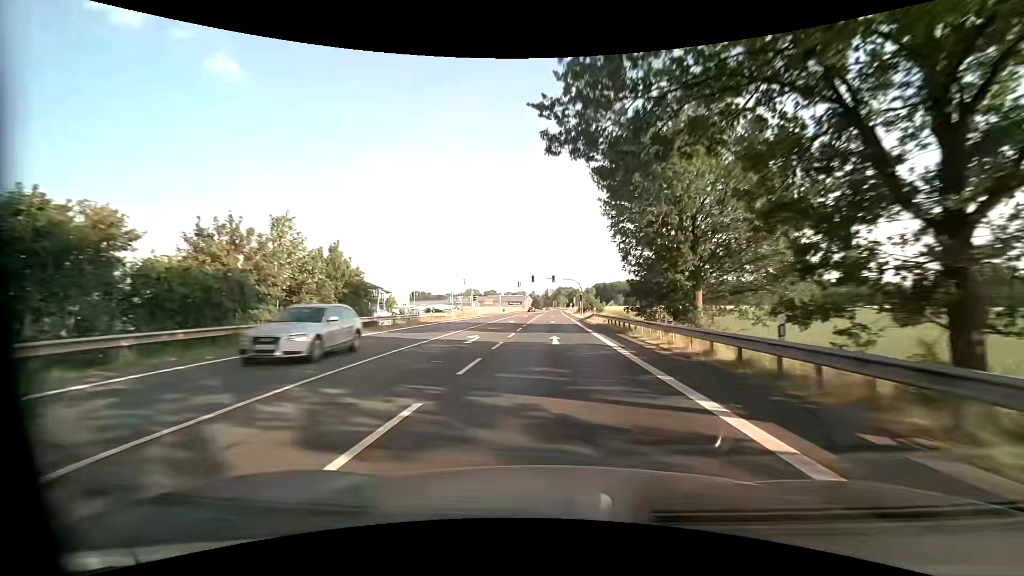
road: primary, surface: asphalt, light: Day
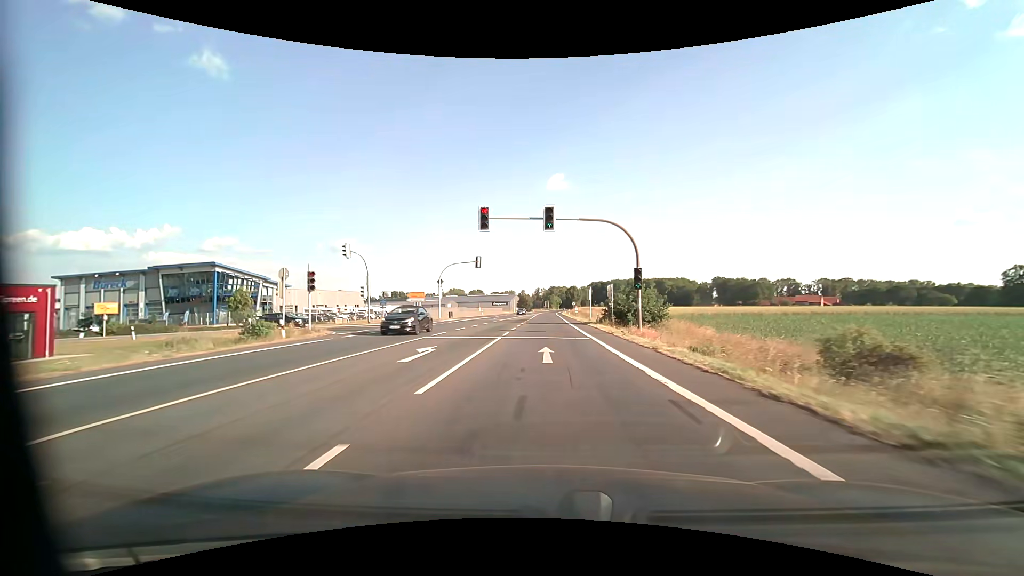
(+0.9, +56.5) m; +1°
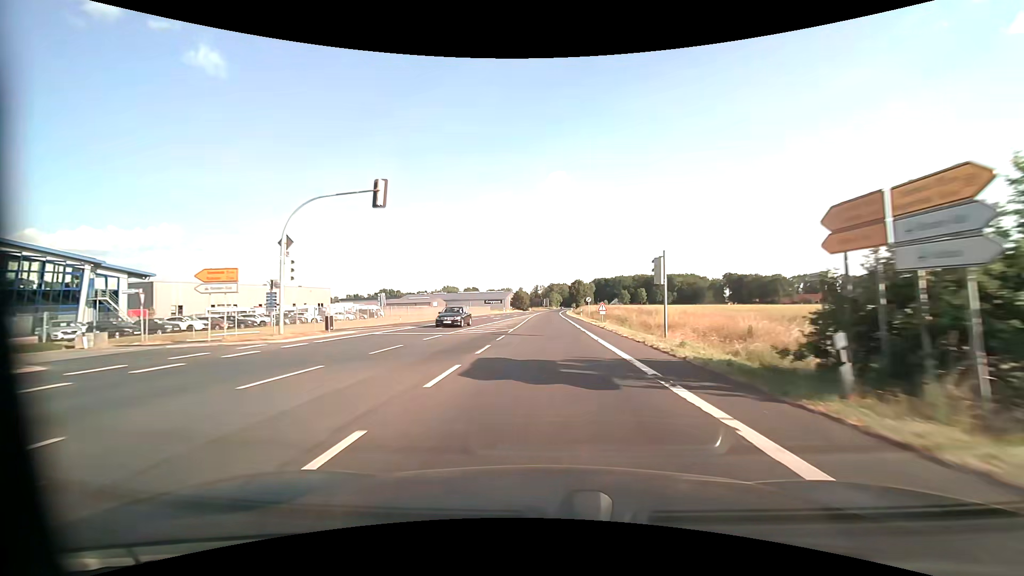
(-0.1, +33.9) m; 0°
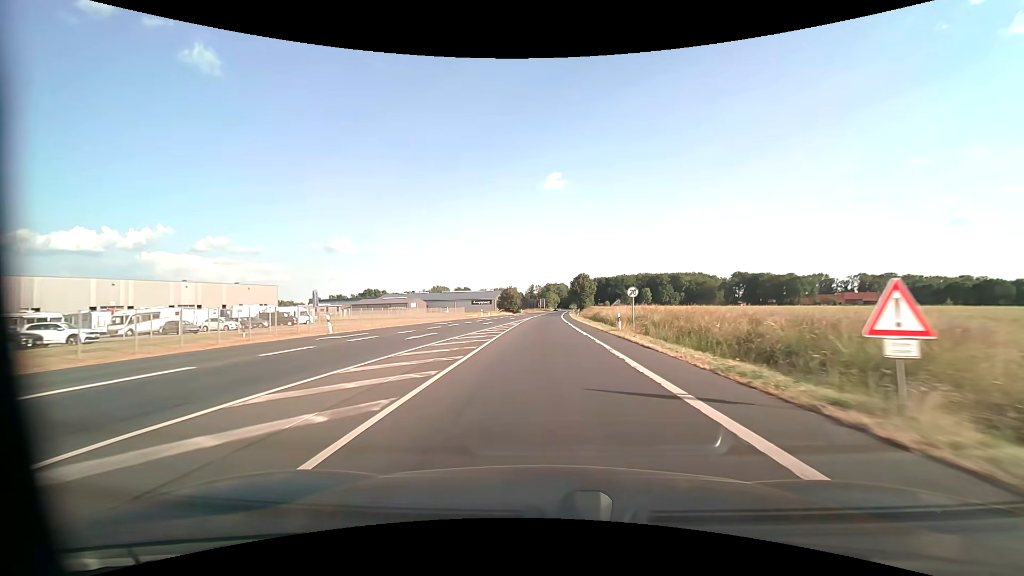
(+0.1, +34.0) m; 0°
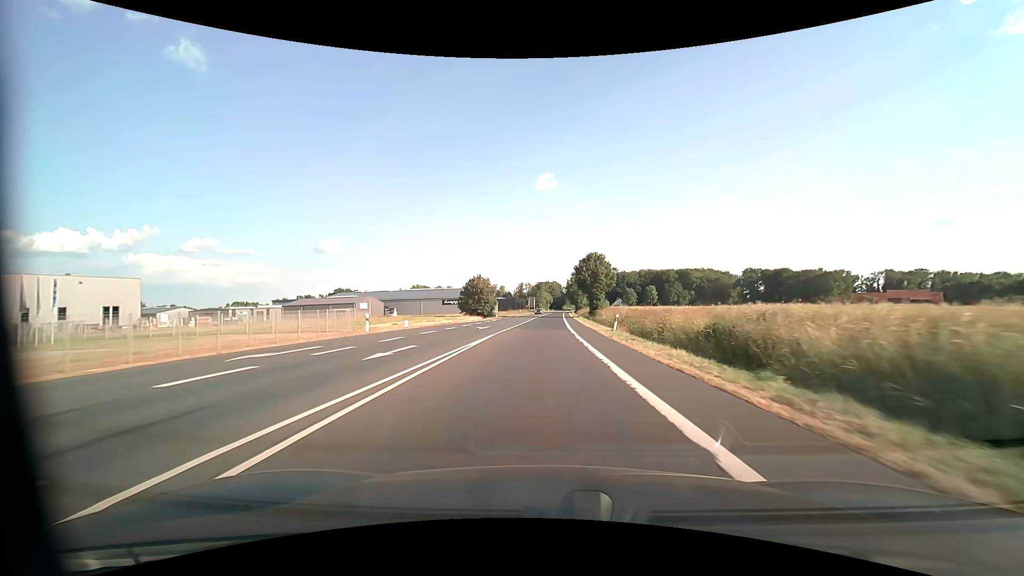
(+0.4, +48.5) m; +1°
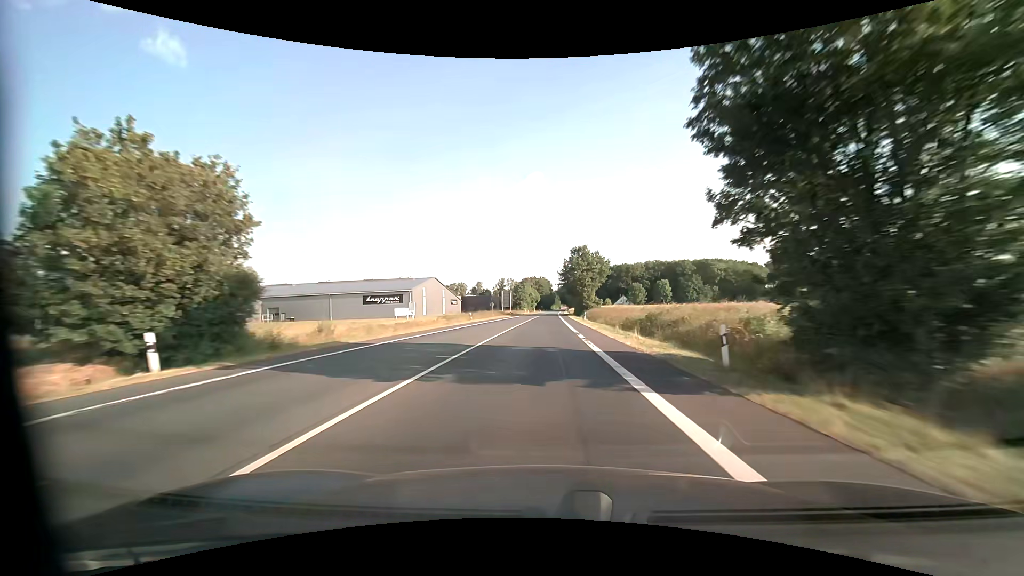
(+1.0, +69.0) m; +2°
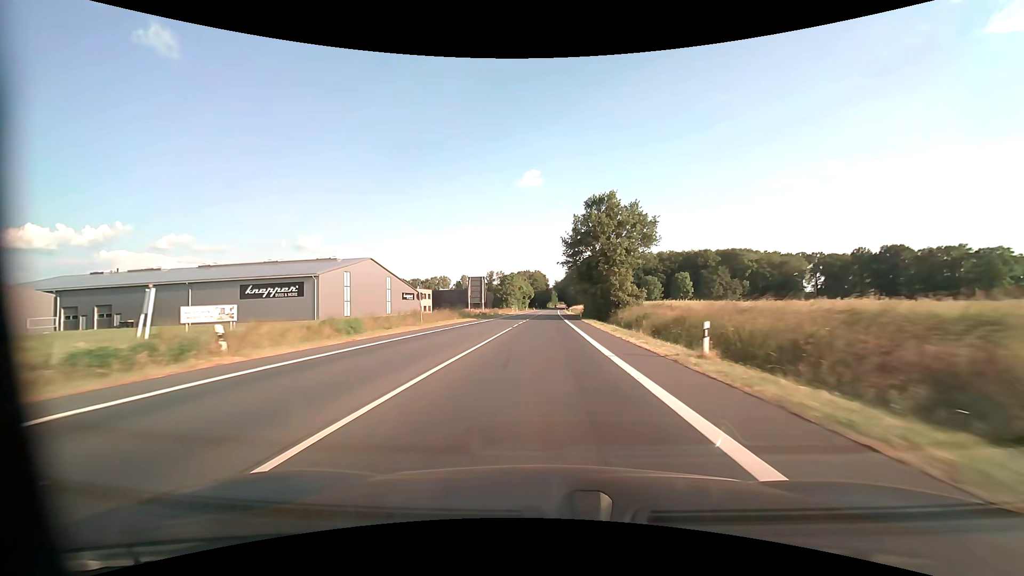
(+0.1, +44.7) m; 0°
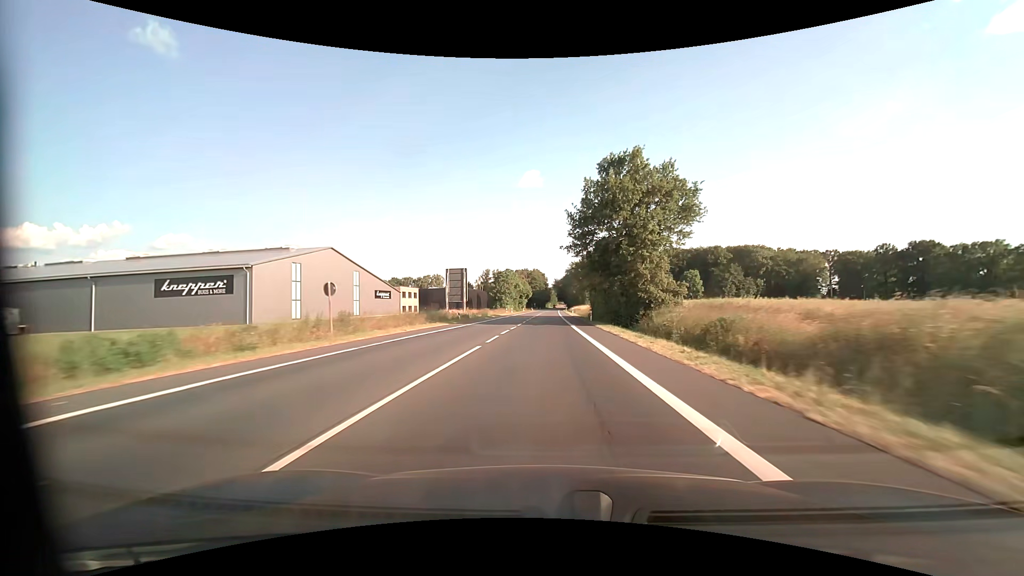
(0.0, +15.2) m; 0°
(0, +10) (0, +20) (0, +30) (0, +40) (0, +50) (0, +60) (0, +70) (+1, +80) (+1, +90) (+1, +100) m
